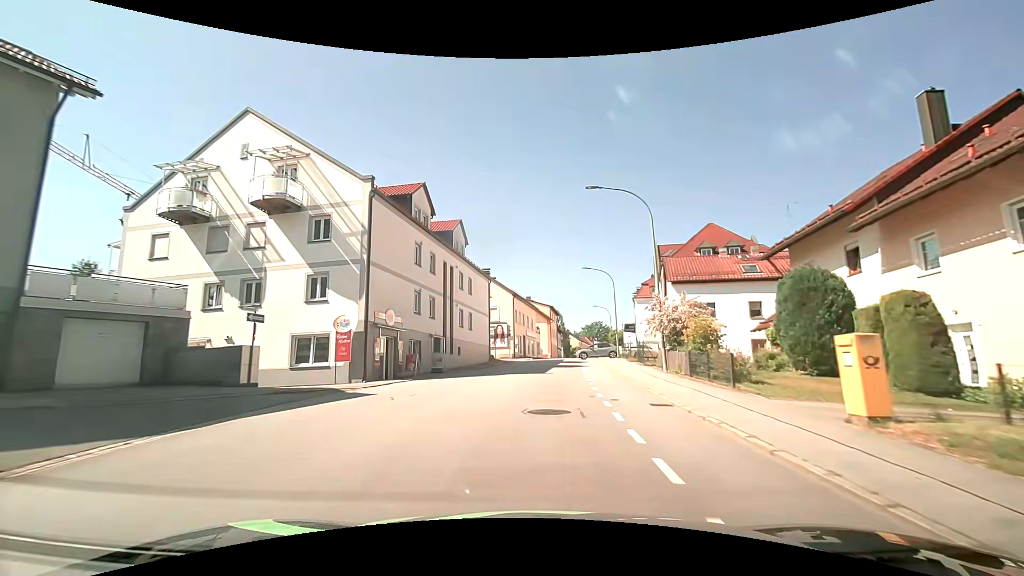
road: tertiary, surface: asphalt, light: Day
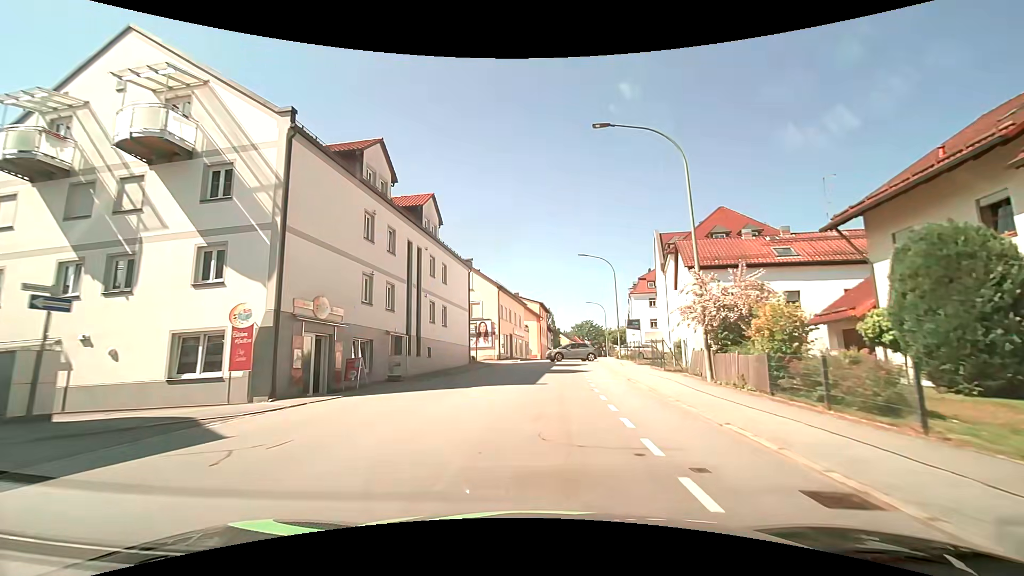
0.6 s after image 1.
(+0.2, +6.9) m; +3°
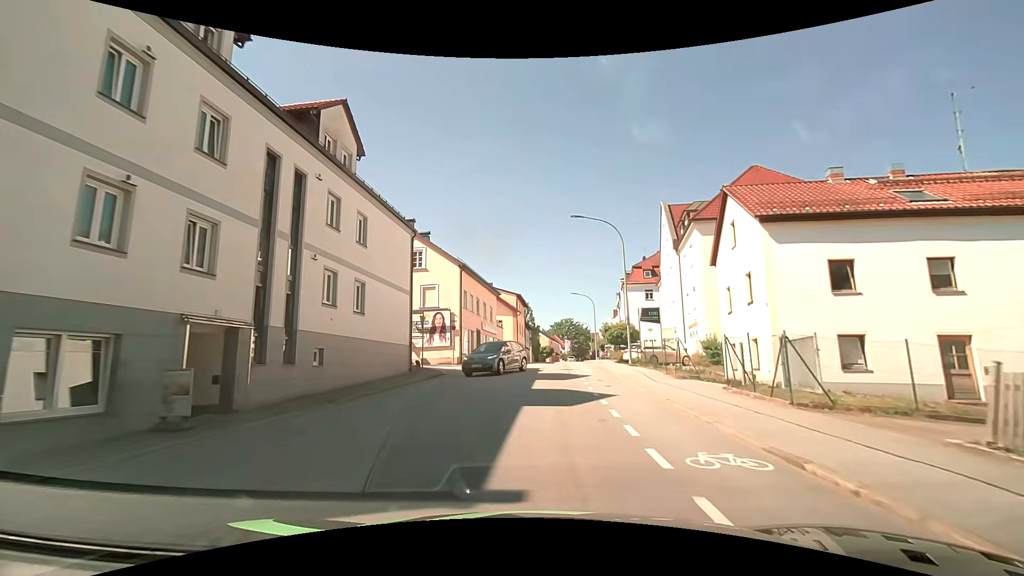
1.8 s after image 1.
(+0.3, +12.5) m; +2°
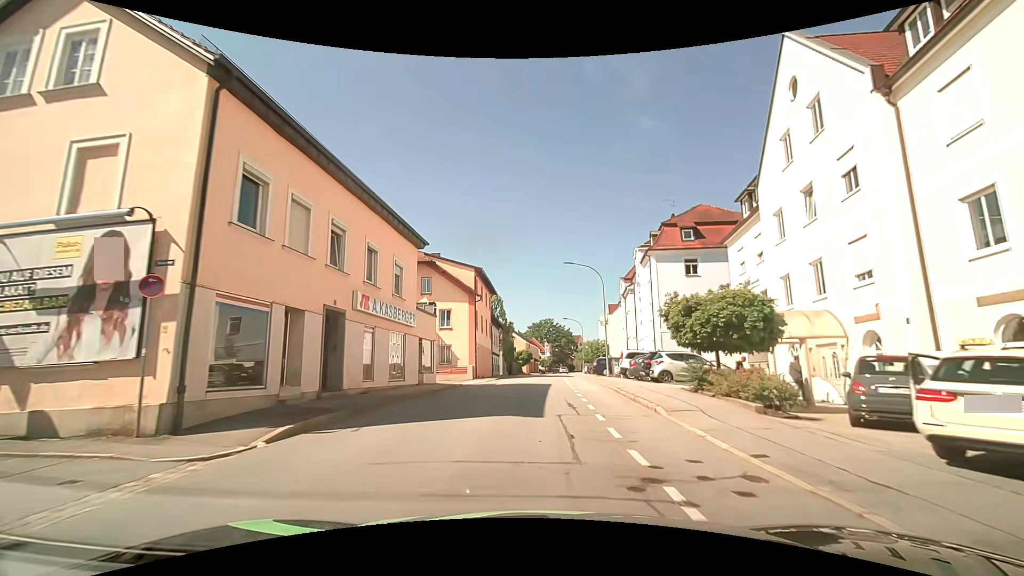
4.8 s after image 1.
(+1.0, +26.9) m; +3°
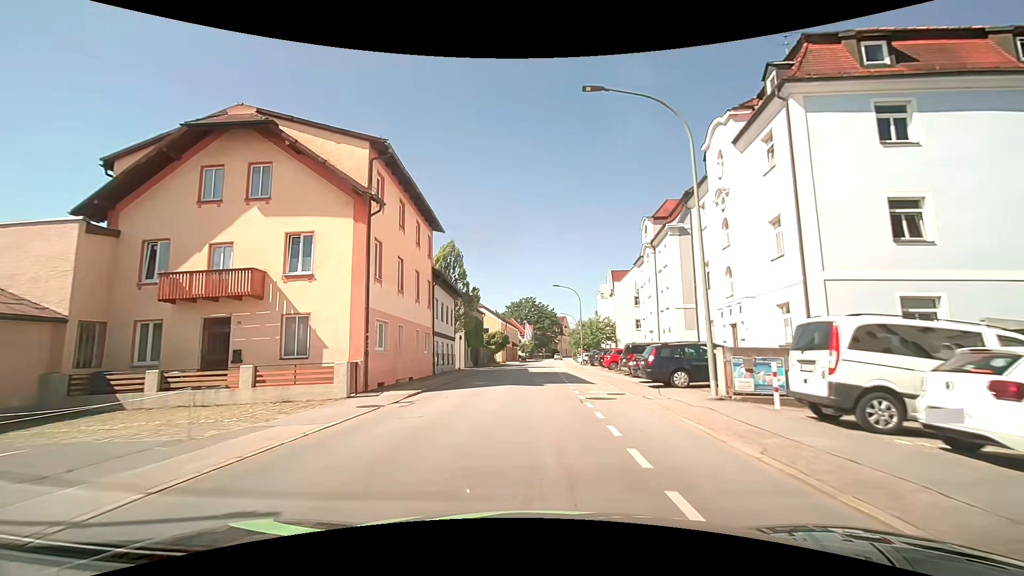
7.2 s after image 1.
(+0.4, +24.9) m; +2°
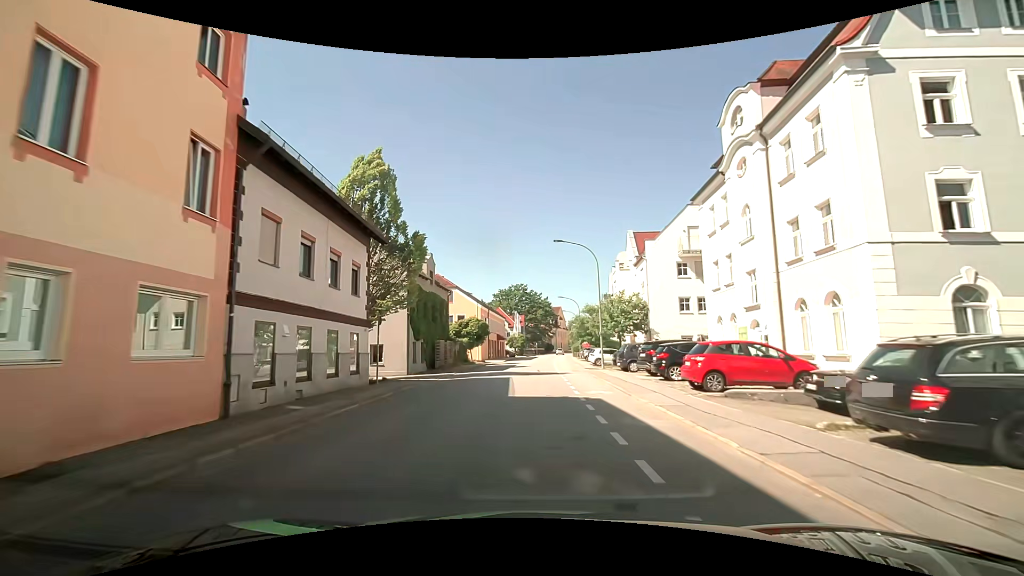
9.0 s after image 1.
(+0.2, +21.1) m; 0°
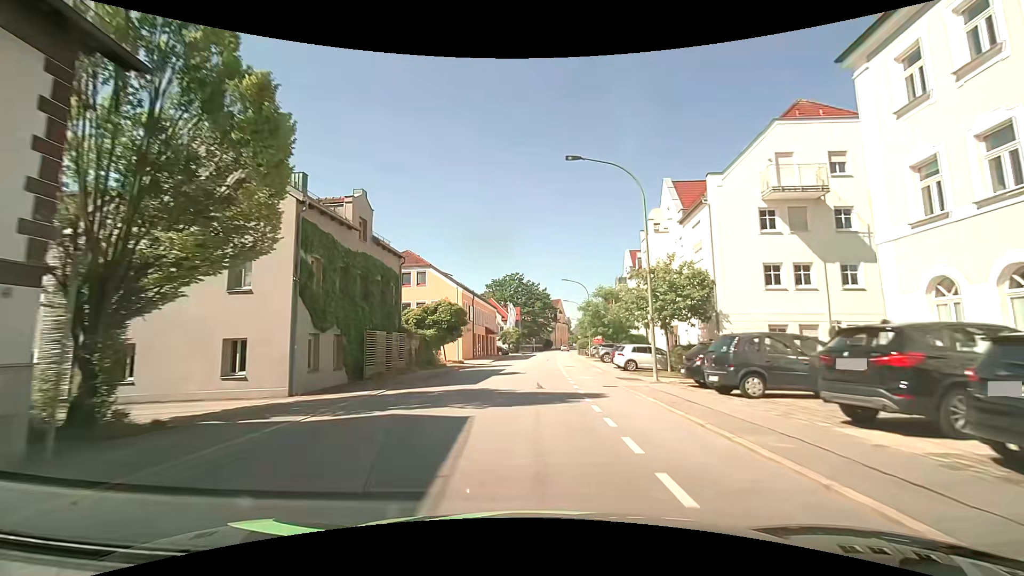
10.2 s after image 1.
(+0.2, +14.8) m; +1°
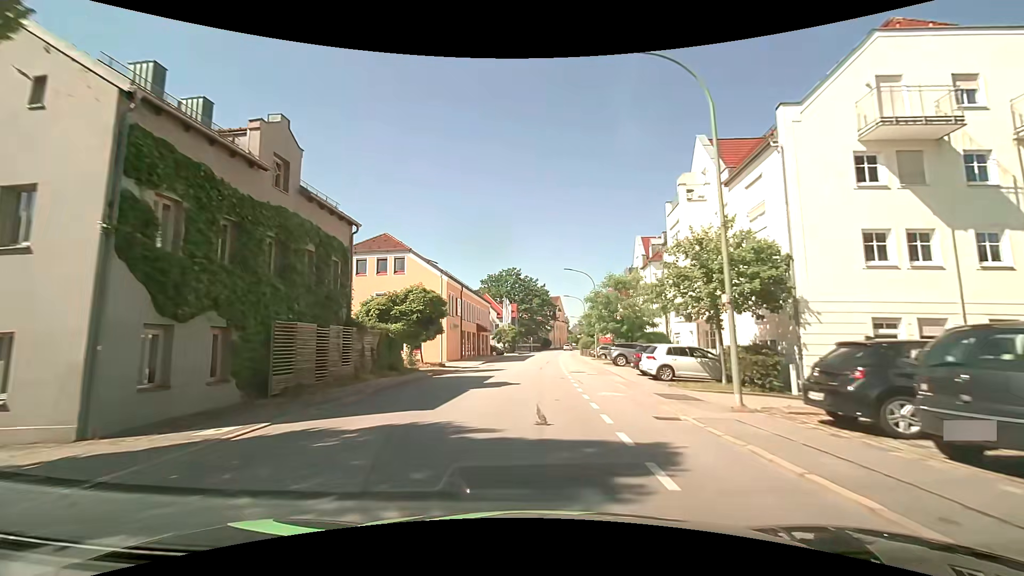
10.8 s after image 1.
(0.0, +7.5) m; 0°
(0, +10) (0, +20) (0, +30) (+1, +40) (+1, +50) (+2, +60) (+2, +70) (+3, +80) (+4, +90) (+5, +100) m
